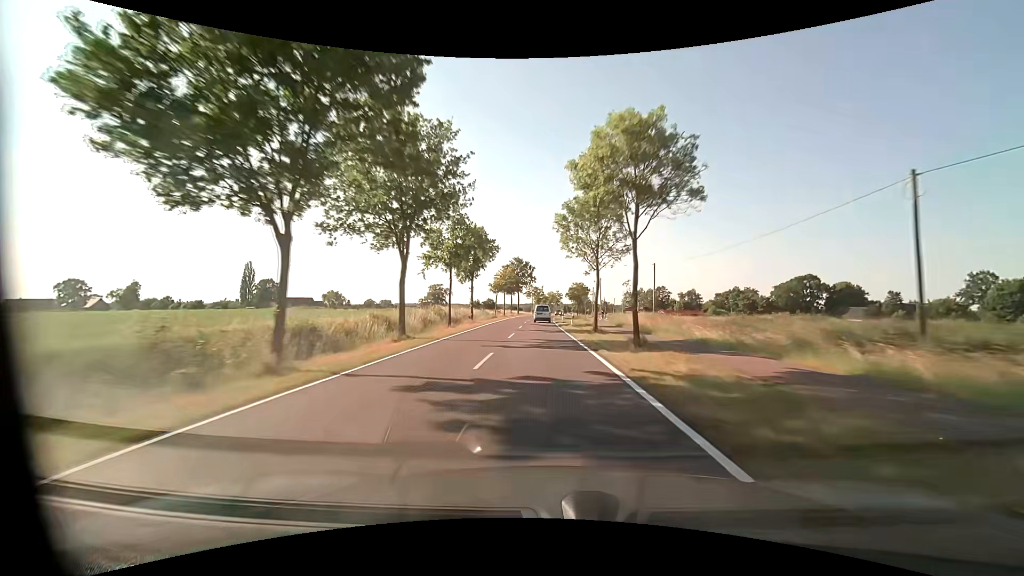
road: tertiary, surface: asphalt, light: Day
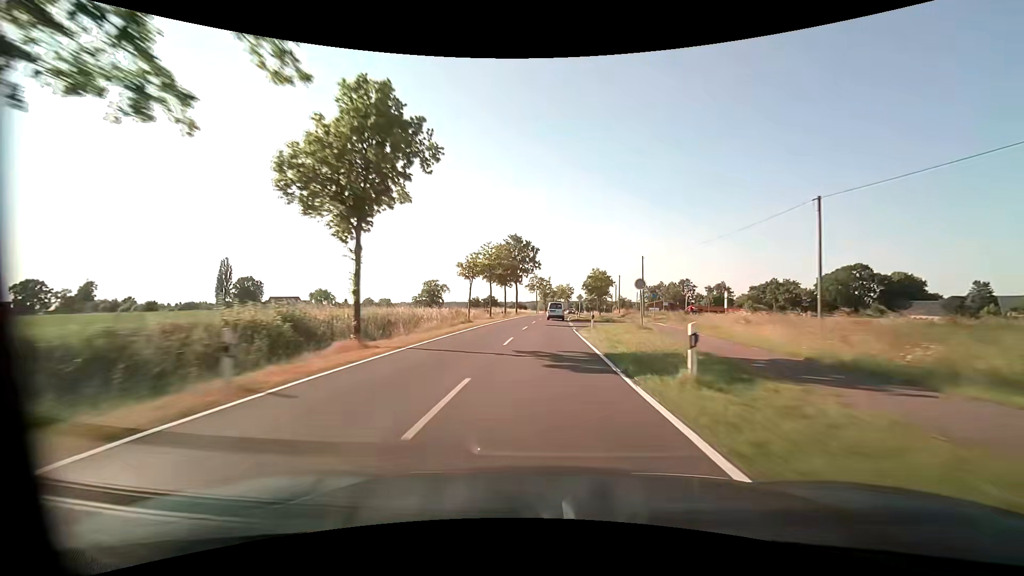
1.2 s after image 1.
(-0.2, +30.0) m; 0°
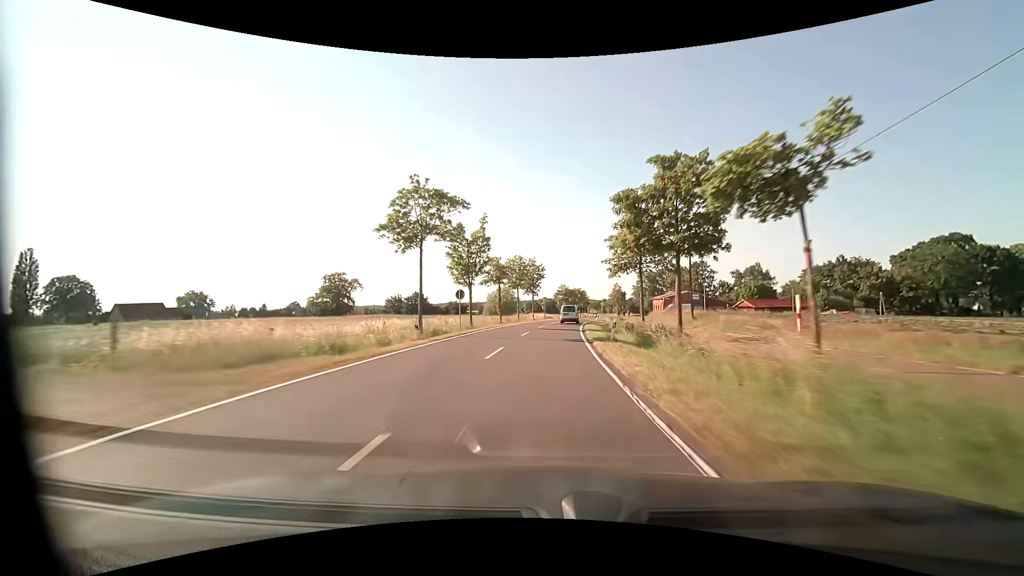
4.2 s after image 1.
(+2.1, +75.9) m; +5°
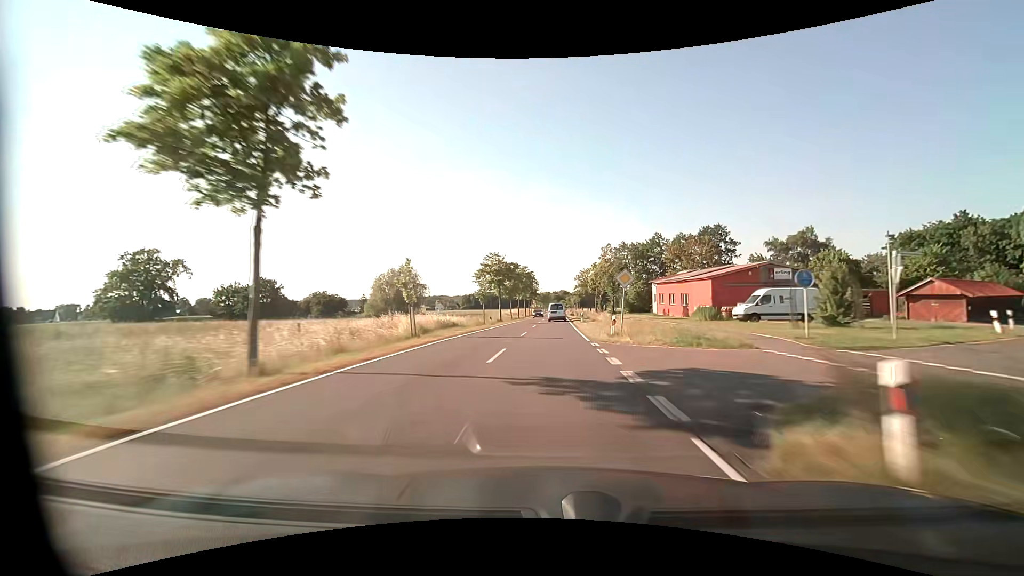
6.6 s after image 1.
(+3.2, +61.2) m; +6°
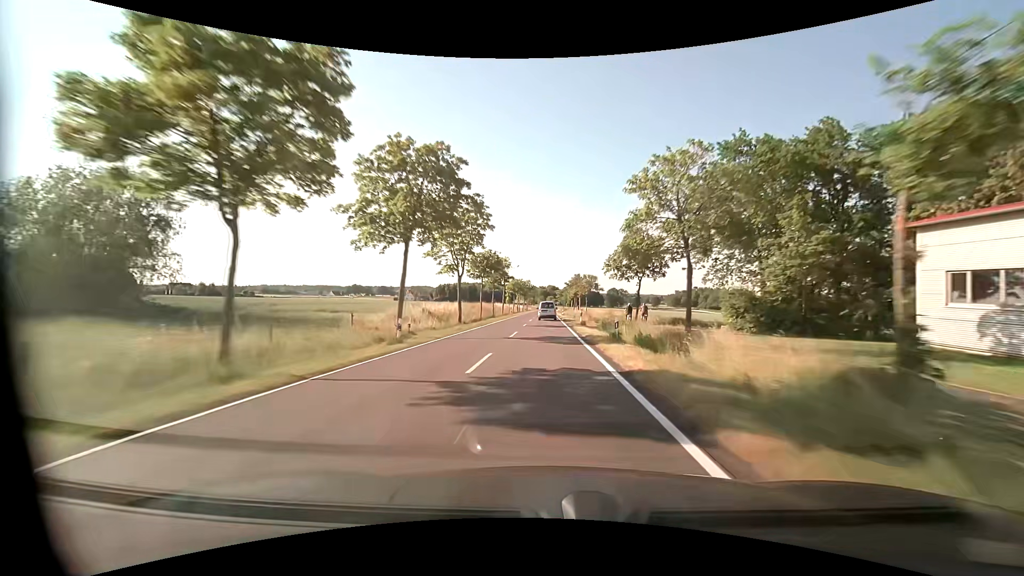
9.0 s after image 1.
(+1.5, +62.2) m; +2°
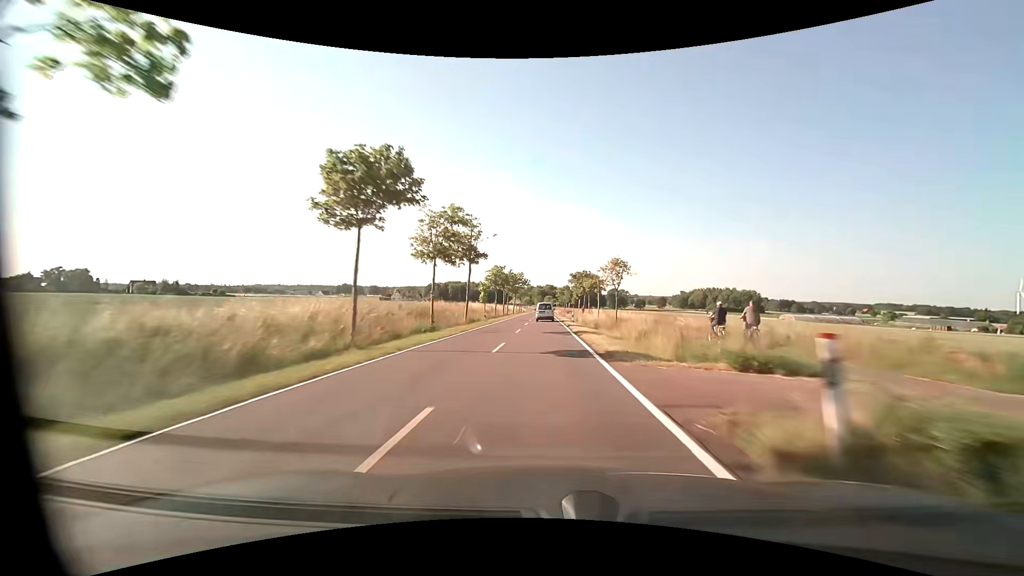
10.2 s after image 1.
(+0.2, +31.4) m; 0°
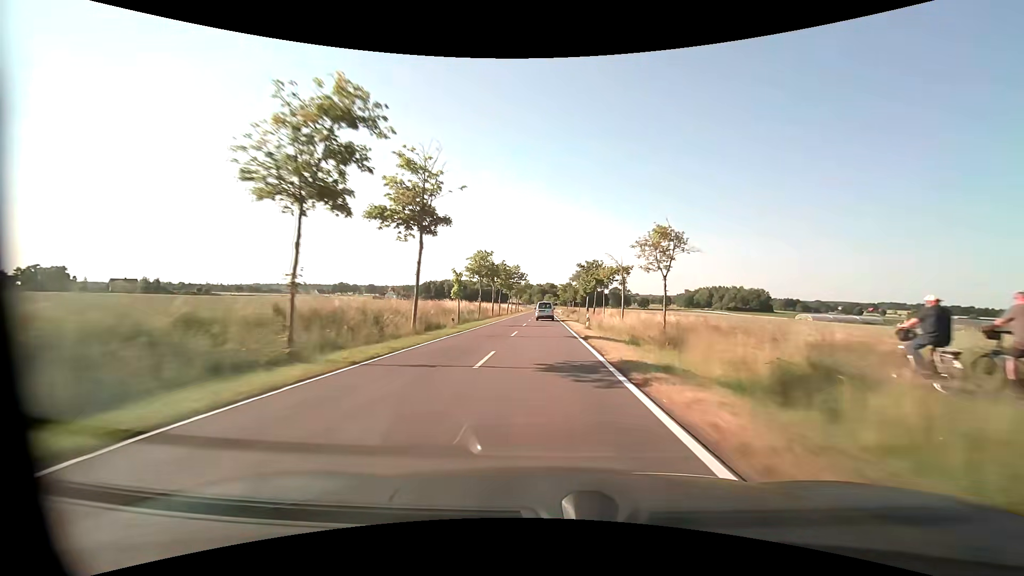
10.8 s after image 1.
(0.0, +15.8) m; 0°
